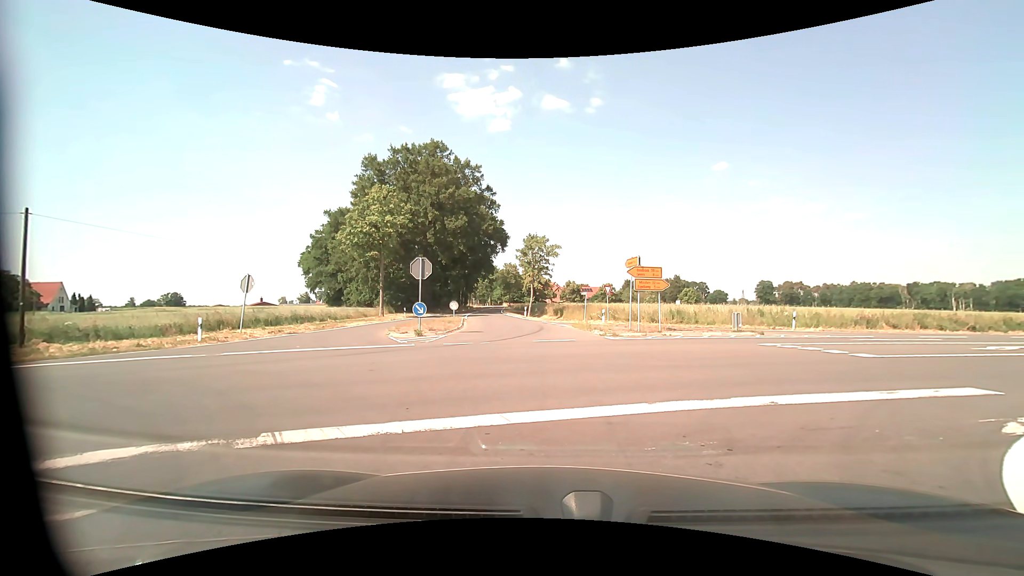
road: tertiary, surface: asphalt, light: Day
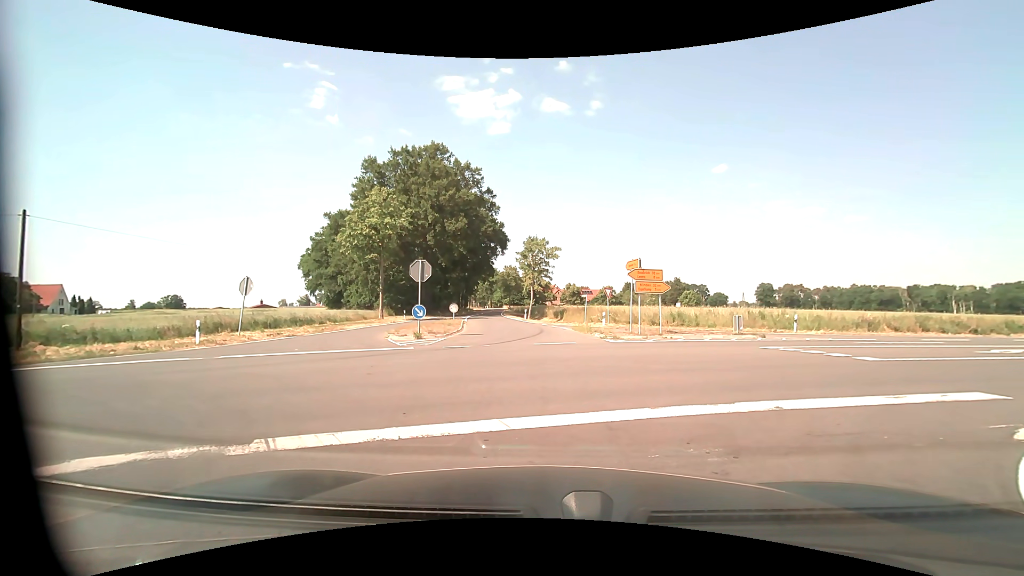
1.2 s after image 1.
(0.0, +0.1) m; 0°
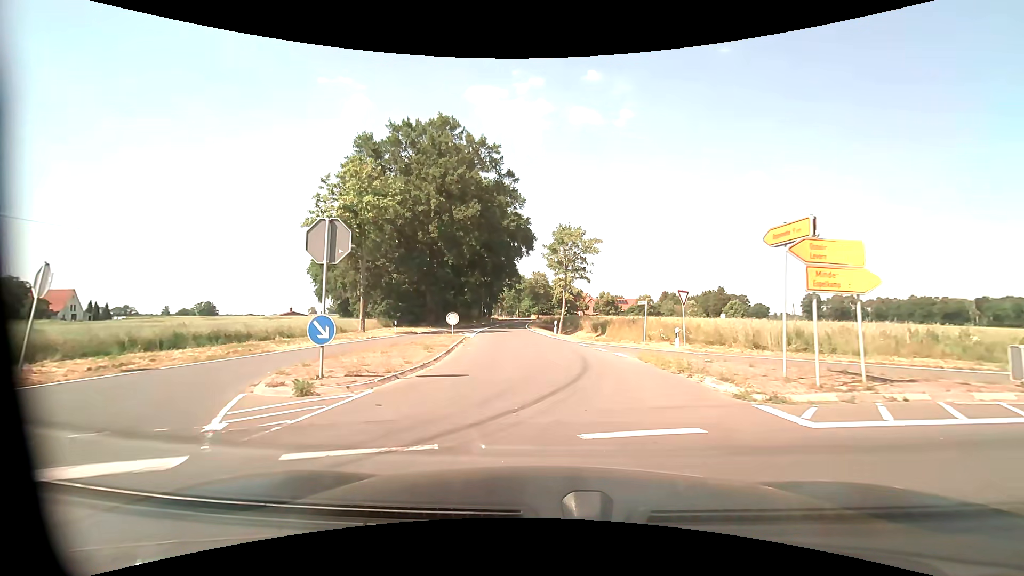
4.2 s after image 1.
(-0.3, +12.8) m; -4°
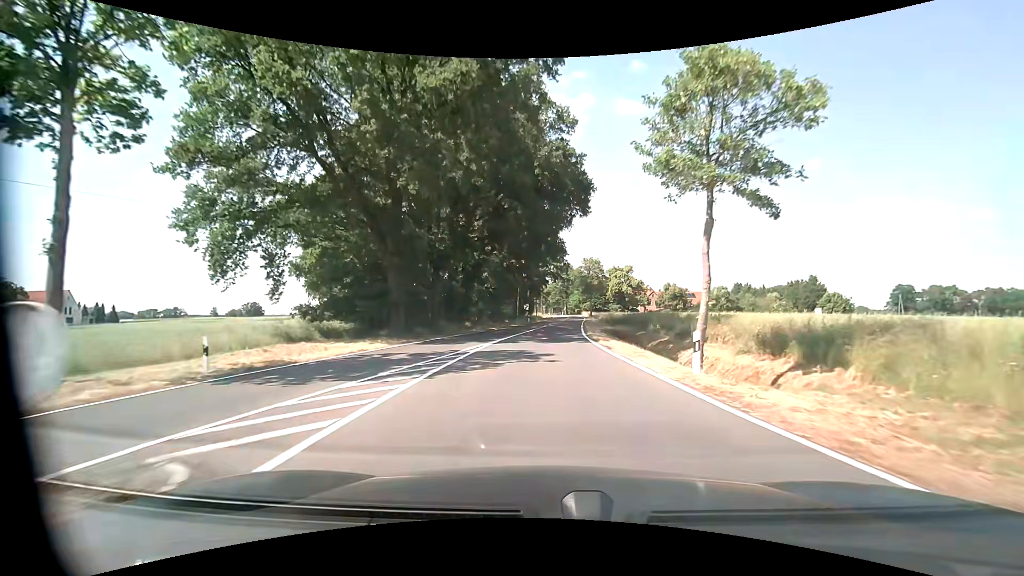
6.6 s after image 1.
(-1.0, +25.4) m; -5°
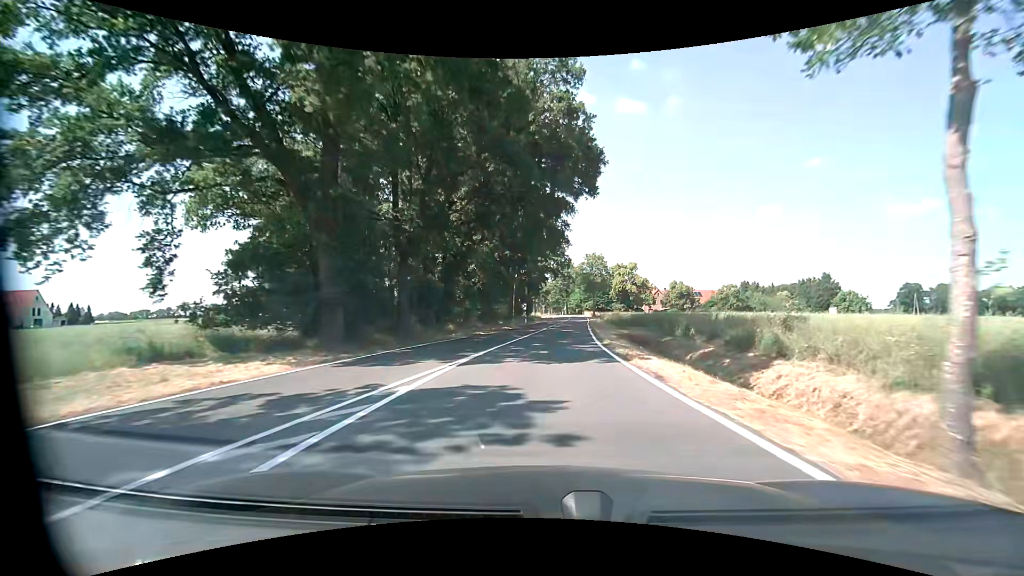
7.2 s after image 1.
(0.0, +8.1) m; 0°
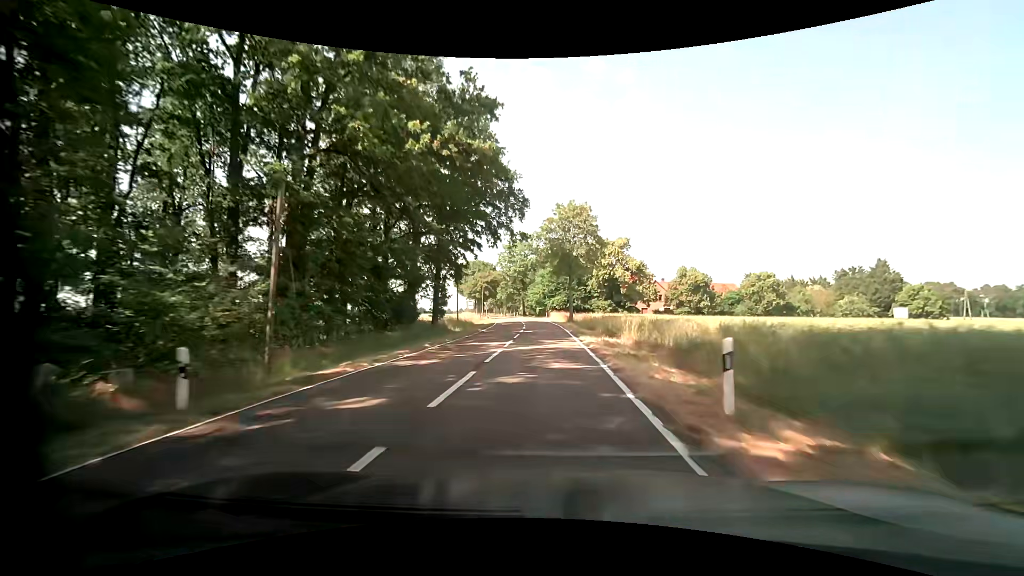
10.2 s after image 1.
(+2.6, +49.4) m; +5°
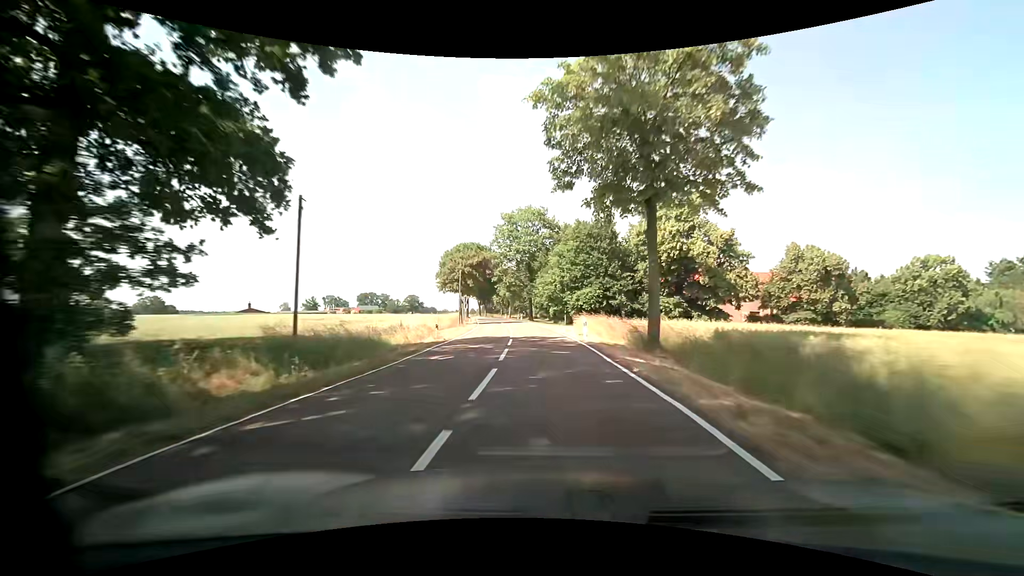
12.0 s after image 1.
(-0.5, +35.7) m; -2°
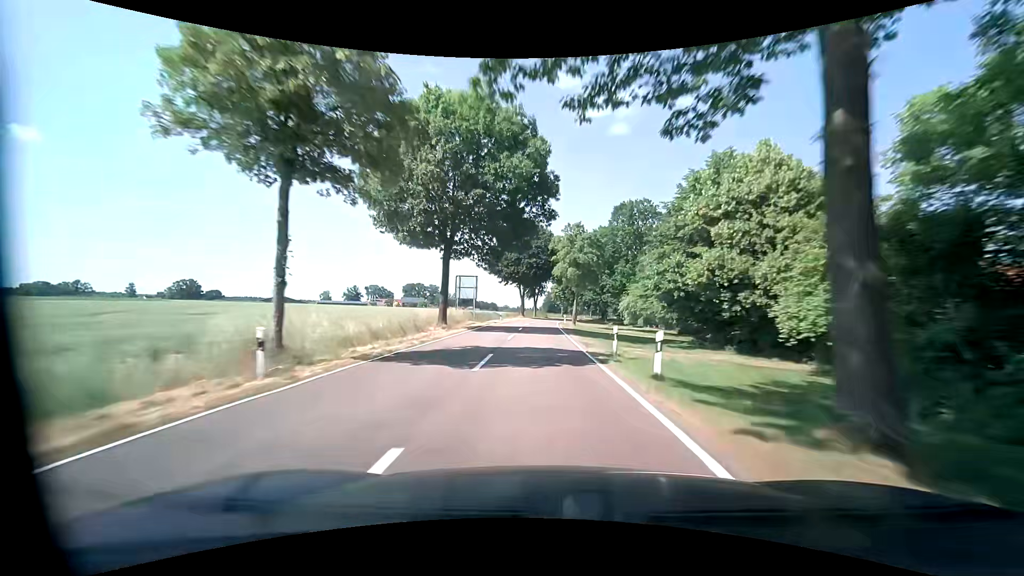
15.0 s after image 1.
(-4.6, +67.0) m; -7°
(0, +10) (0, +20) (0, +30) (-1, +40) (-1, +50) (-1, +60) (0, +70) (0, +80) (+1, +90) (+2, +100) m
